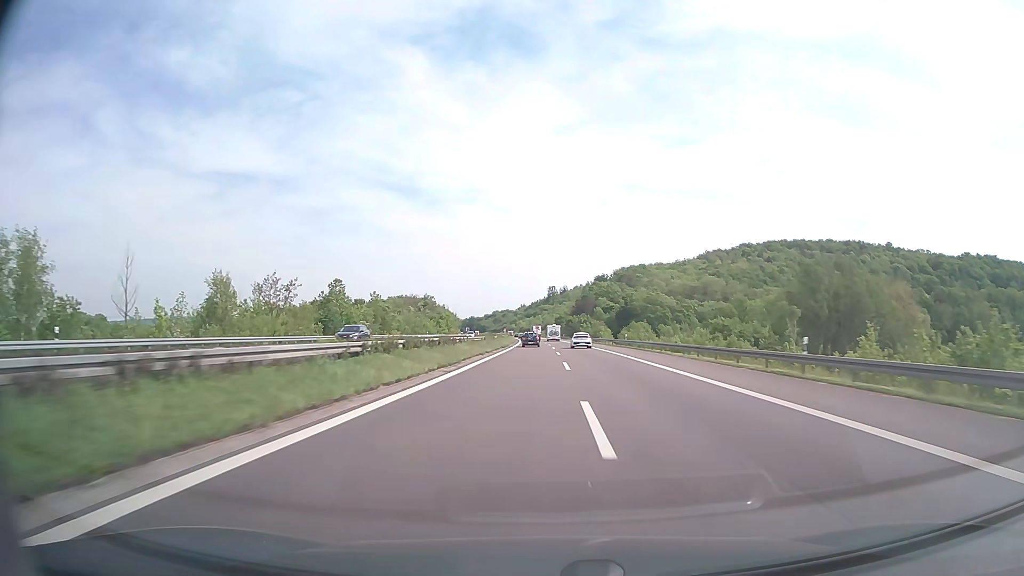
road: motorway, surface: concrete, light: Day
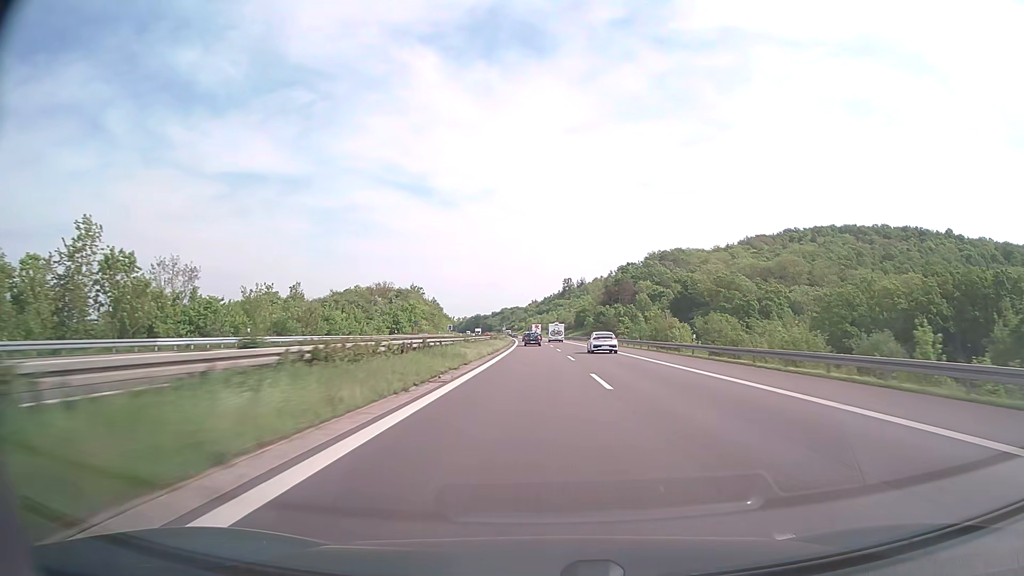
(-0.8, +80.6) m; -1°
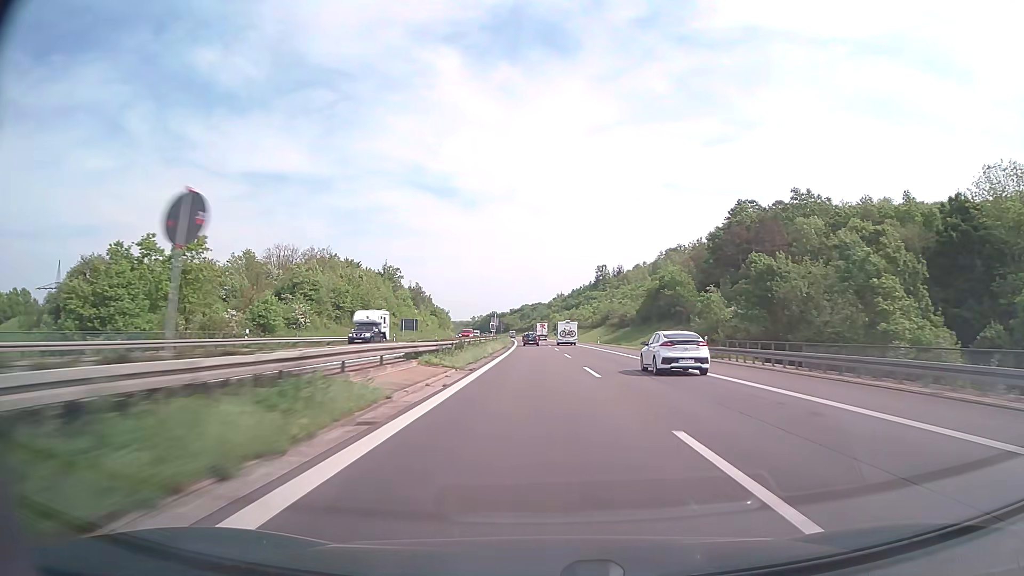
(-1.8, +102.6) m; -2°
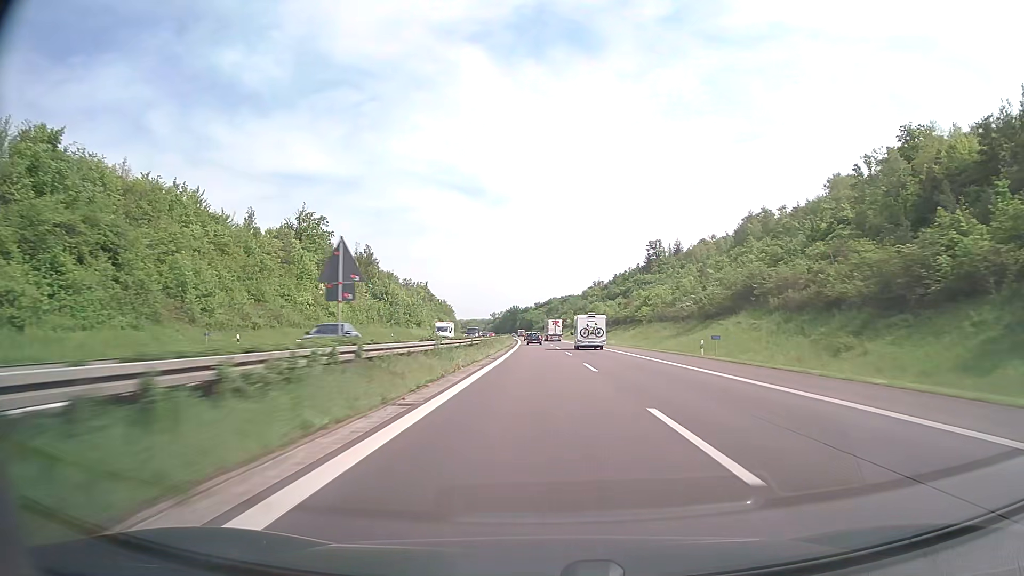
(-2.0, +104.7) m; -2°
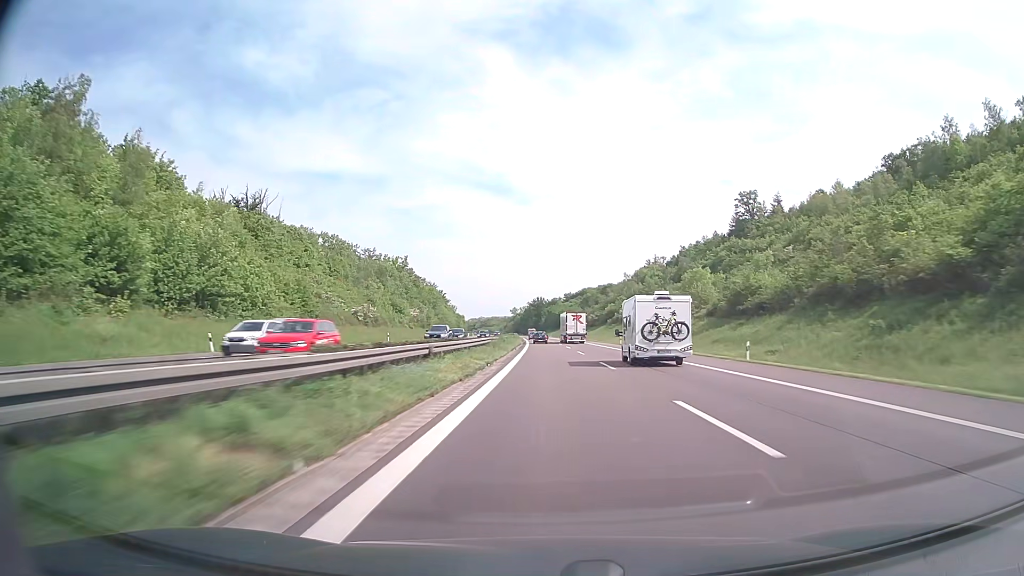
(-2.4, +106.1) m; -2°
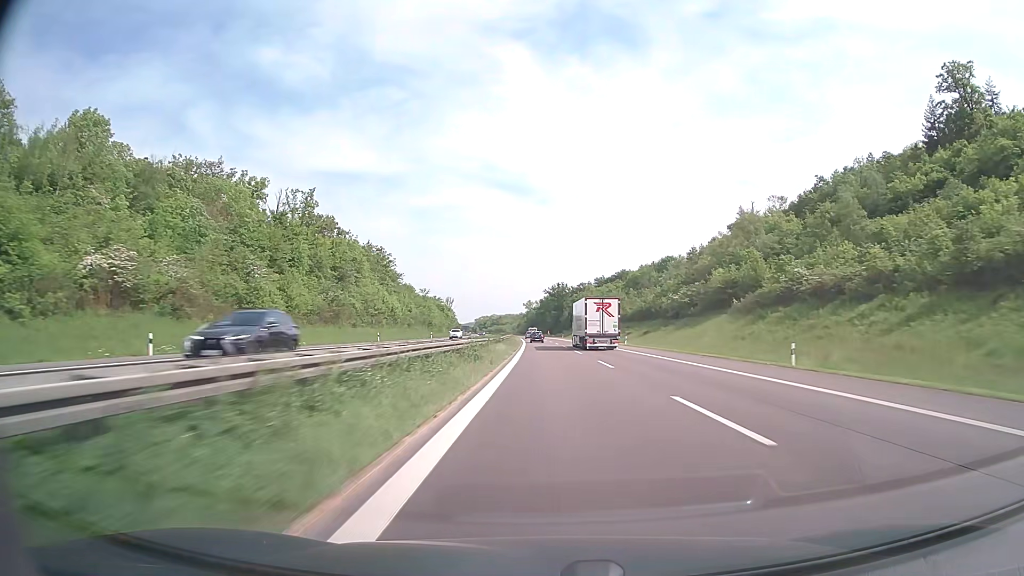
(-1.3, +106.5) m; -2°
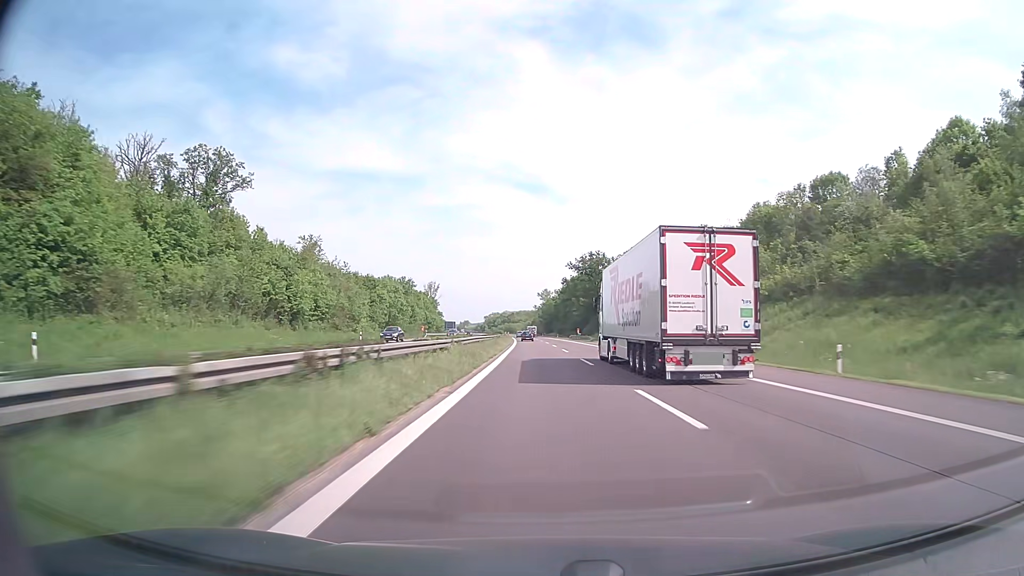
(-1.4, +105.8) m; -2°
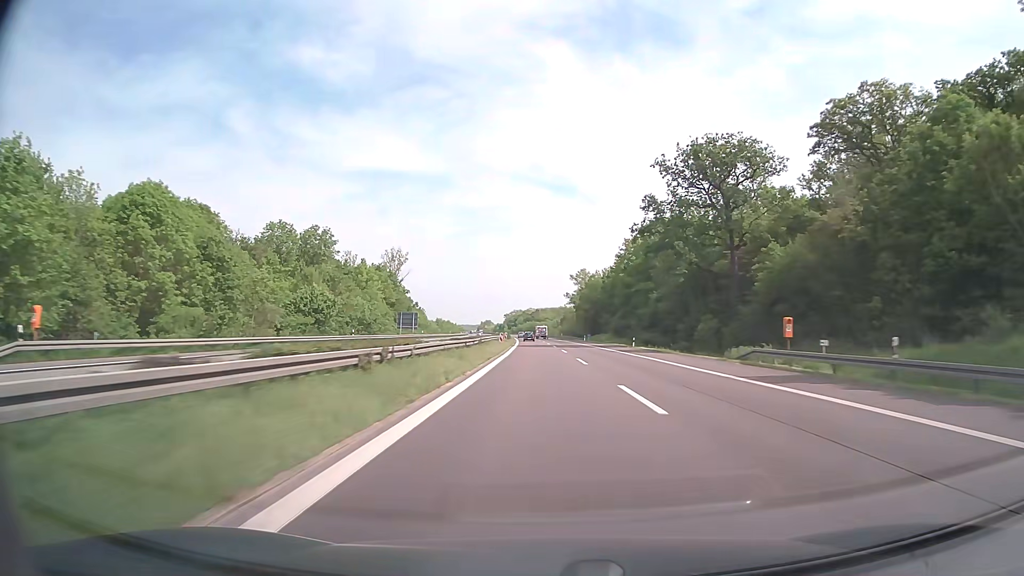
(-2.5, +105.3) m; -2°
(0, +10) (0, +20) (0, +30) (0, +40) (0, +50) (-1, +60) (-1, +70) (-1, +80) (-1, +90) (-2, +100) m
